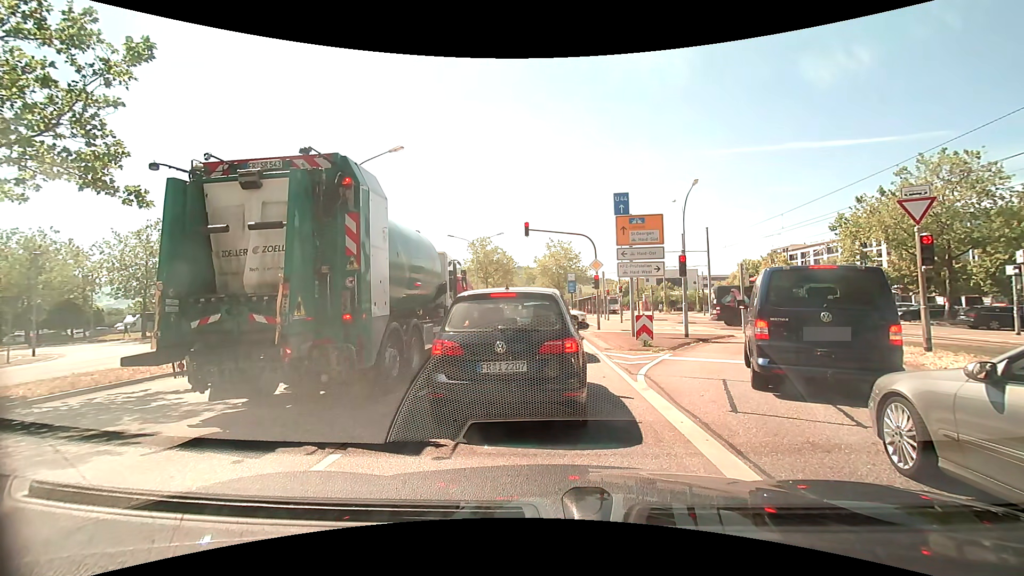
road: primary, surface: asphalt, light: Day
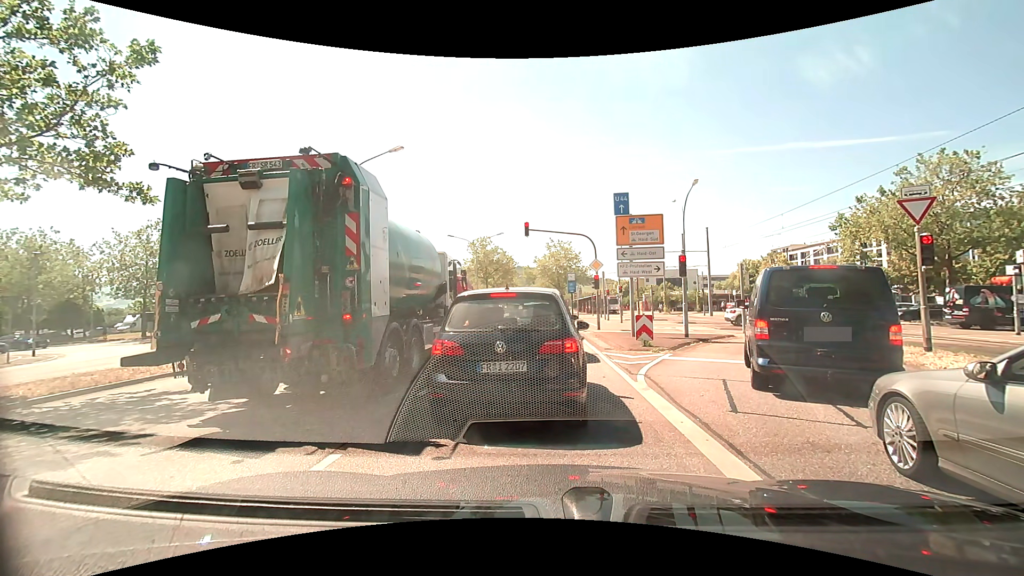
(0.0, 0.0) m; 0°
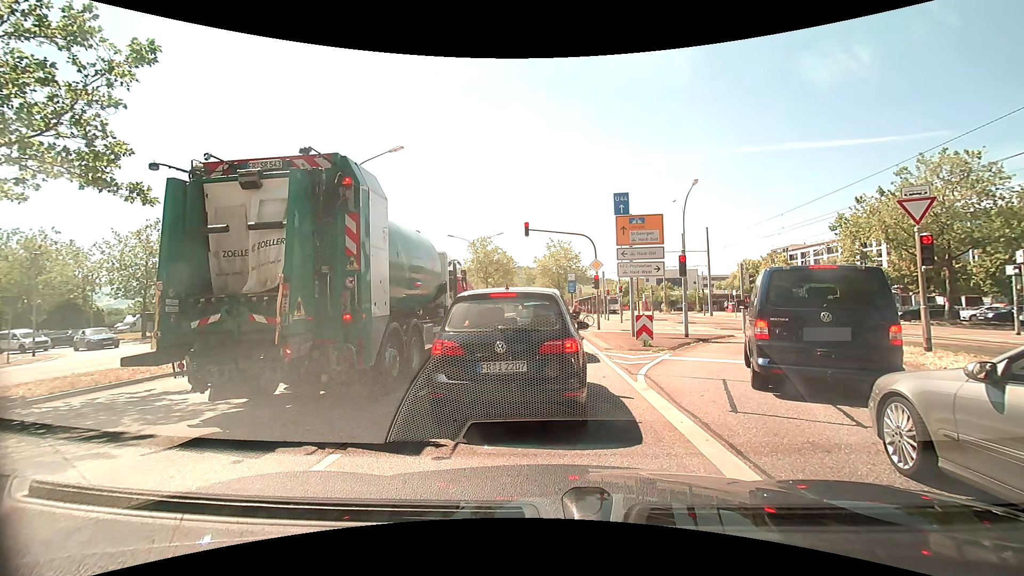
(0.0, 0.0) m; 0°
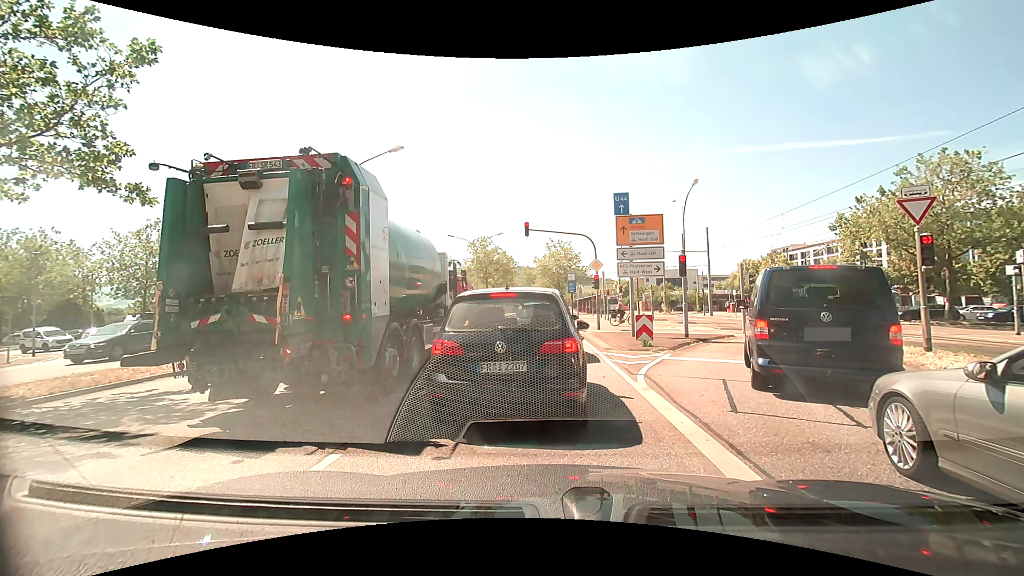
(0.0, 0.0) m; 0°
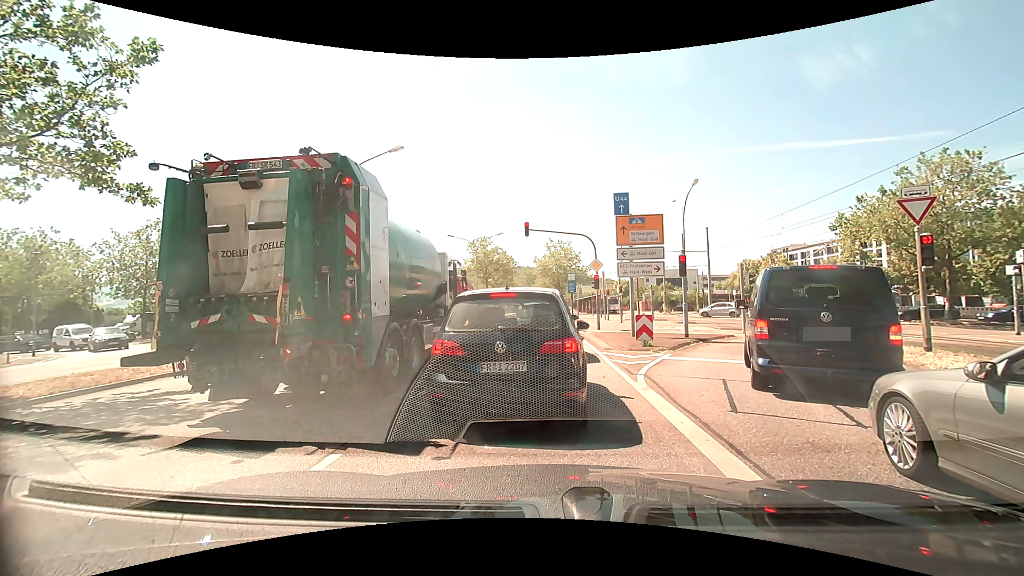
(0.0, 0.0) m; 0°
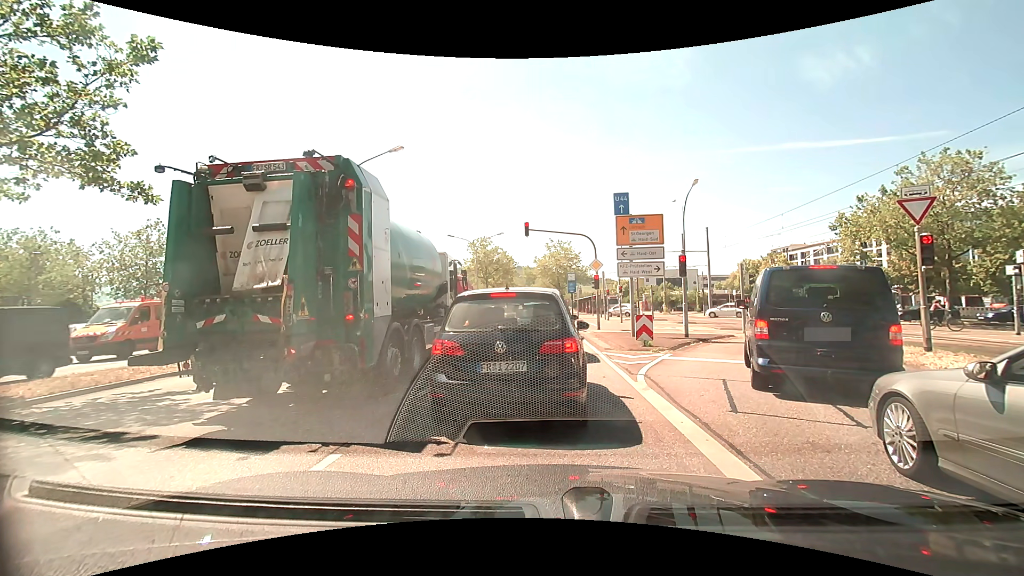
(0.0, 0.0) m; 0°
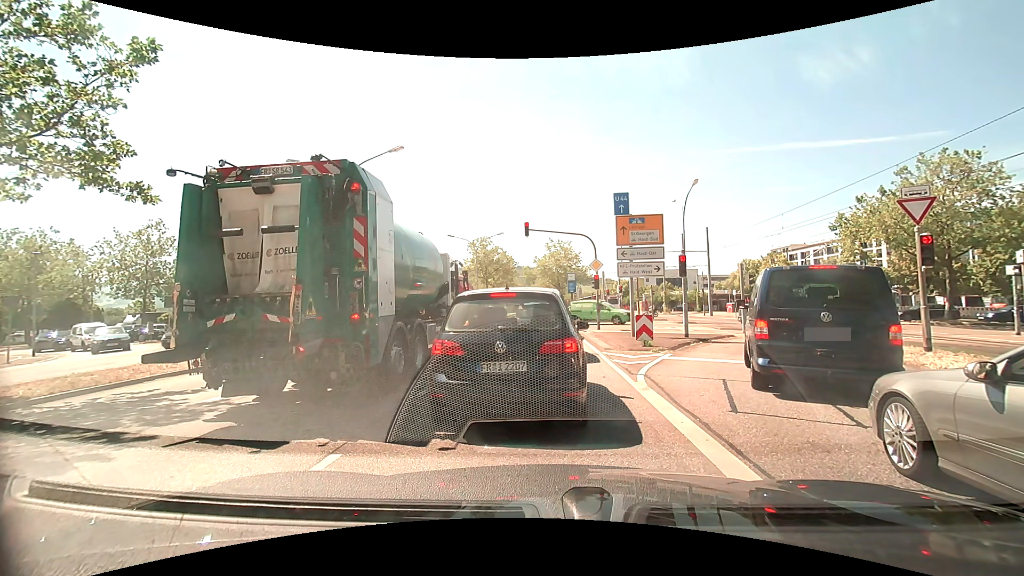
(0.0, 0.0) m; 0°
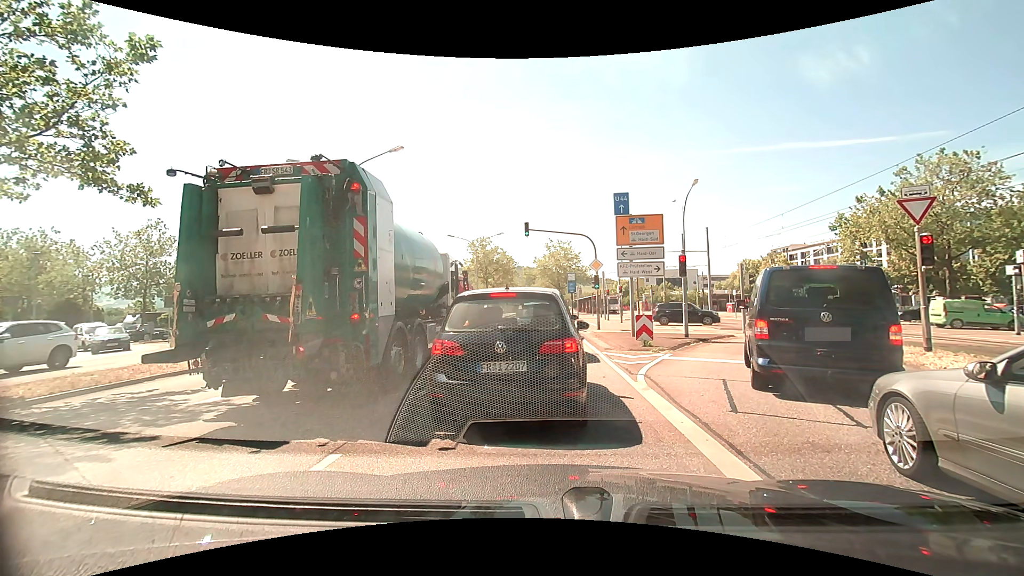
(0.0, 0.0) m; 0°
(0, +10) (0, +20) (0, +30) (0, +40) (0, +50) (0, +60) (0, +70) (0, +80) (0, +90) (-1, +100) m
